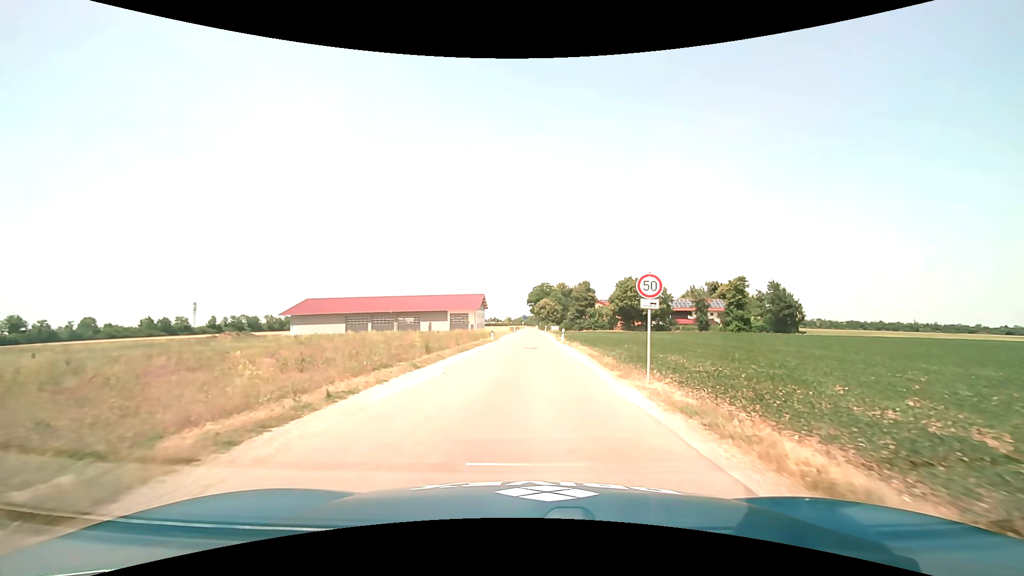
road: unclassified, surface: asphalt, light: Day
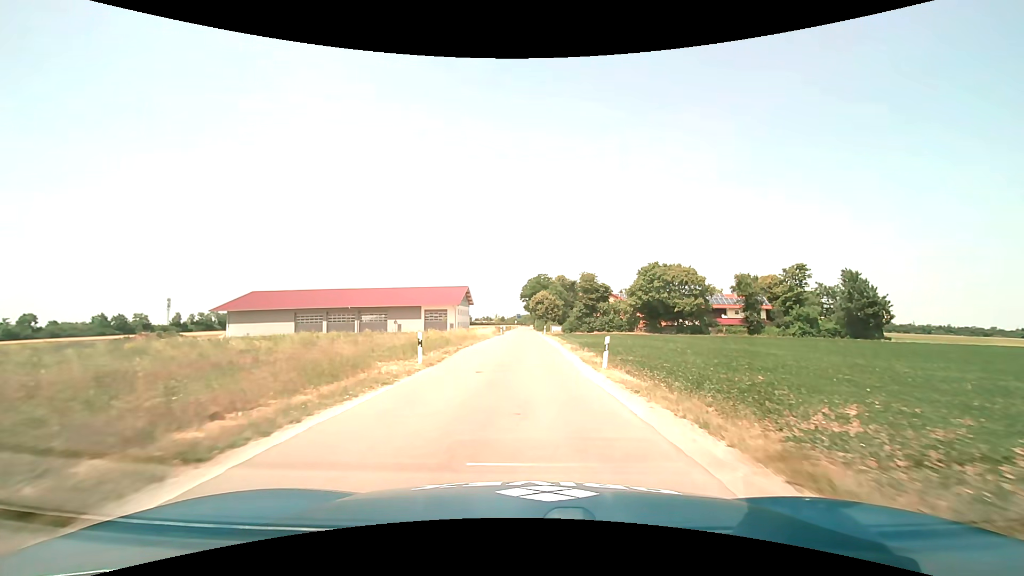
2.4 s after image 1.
(+0.2, +26.1) m; +1°
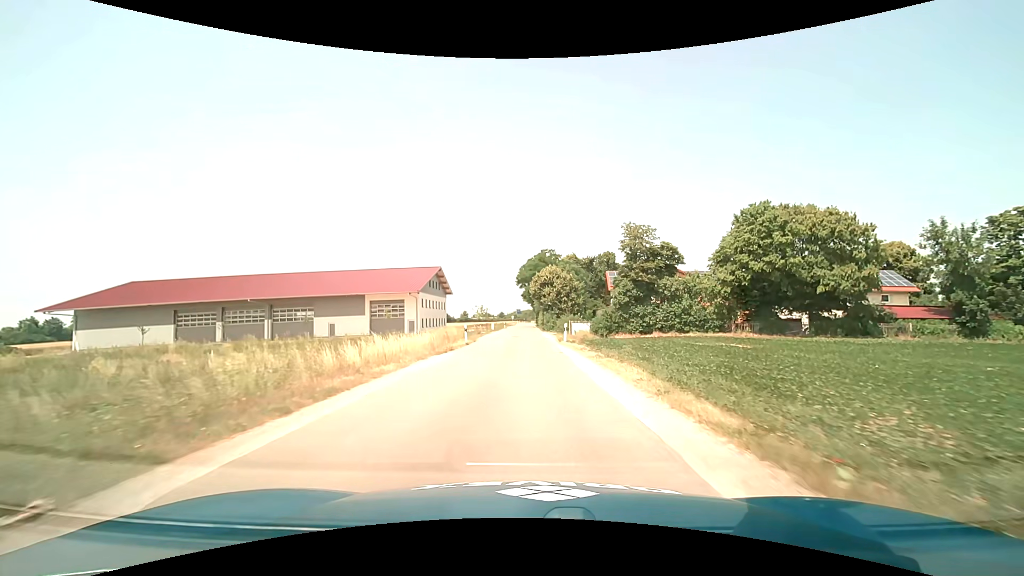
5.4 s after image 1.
(+0.1, +37.3) m; 0°
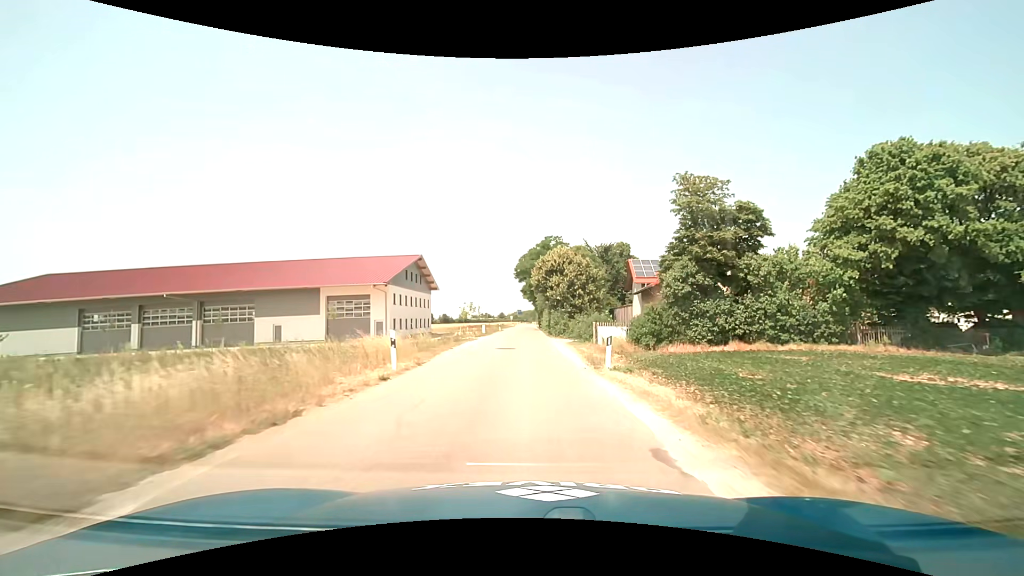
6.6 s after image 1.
(0.0, +15.5) m; 0°
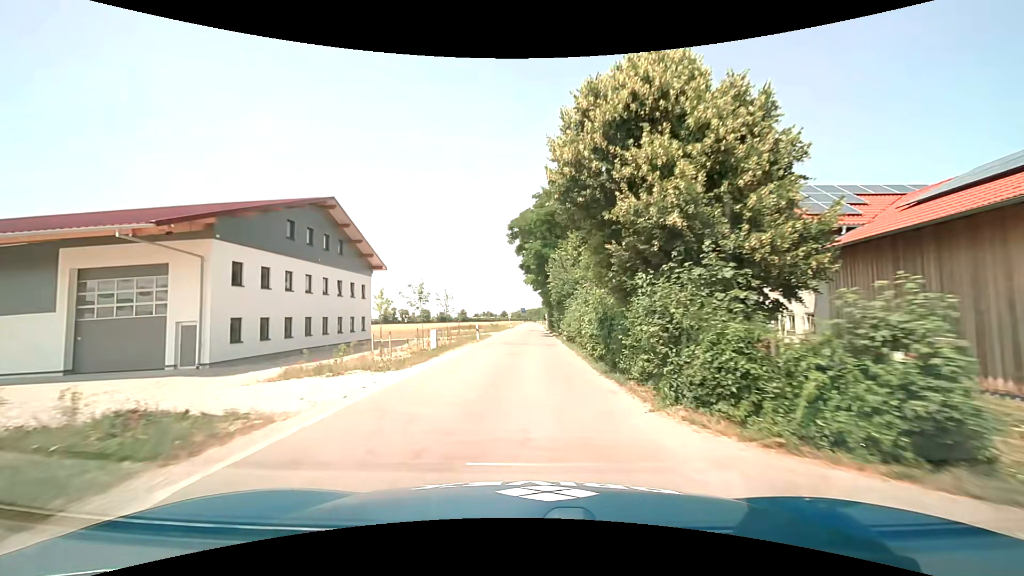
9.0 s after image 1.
(0.0, +31.3) m; 0°
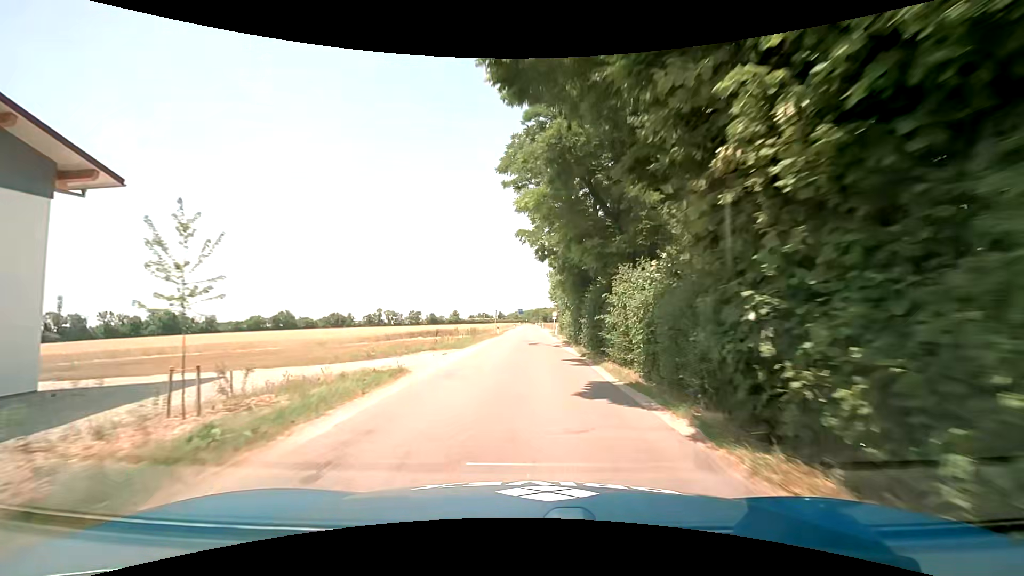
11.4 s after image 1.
(-0.2, +31.7) m; 0°
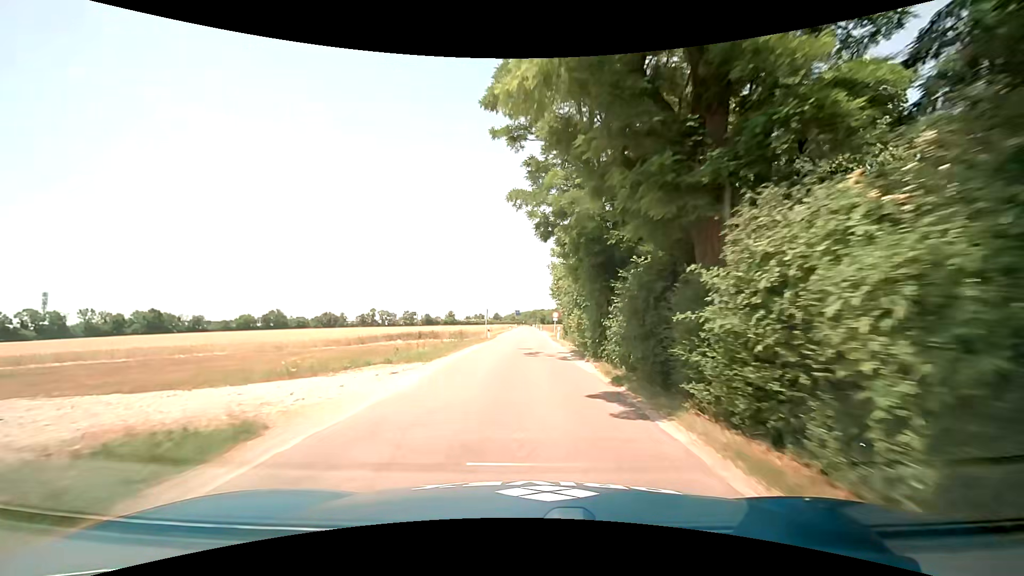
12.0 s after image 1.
(0.0, +8.0) m; 0°
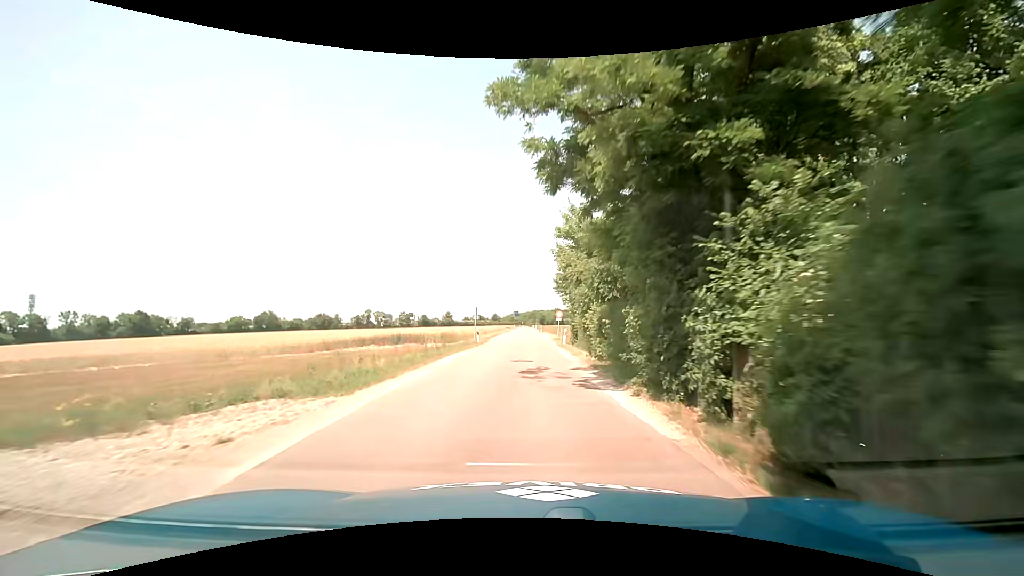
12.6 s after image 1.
(+0.1, +8.0) m; +1°
(0, +10) (0, +20) (0, +30) (0, +40) (0, +50) (0, +60) (0, +70) (0, +80) (0, +90) (0, +100) m
